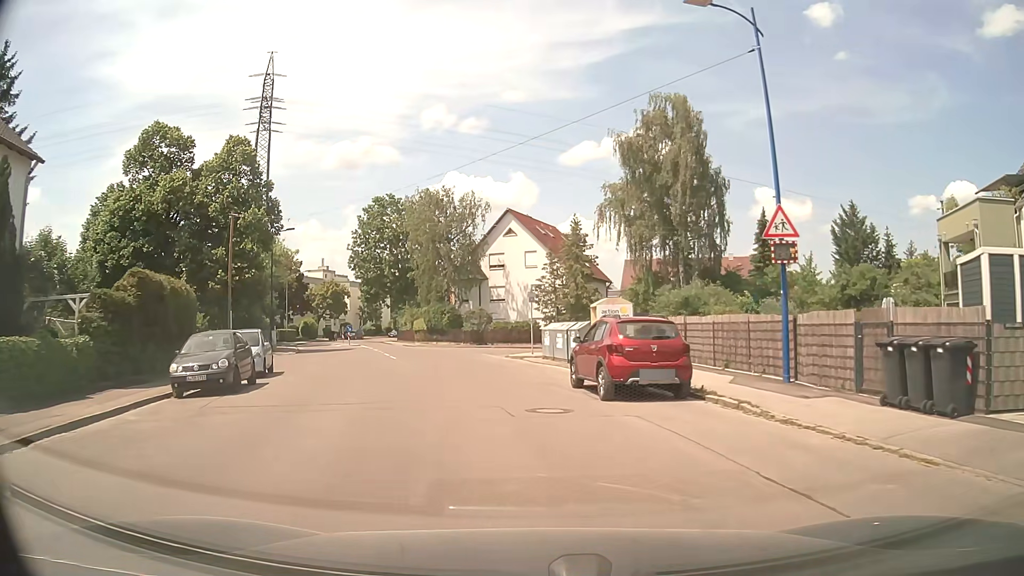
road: residential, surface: asphalt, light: Day
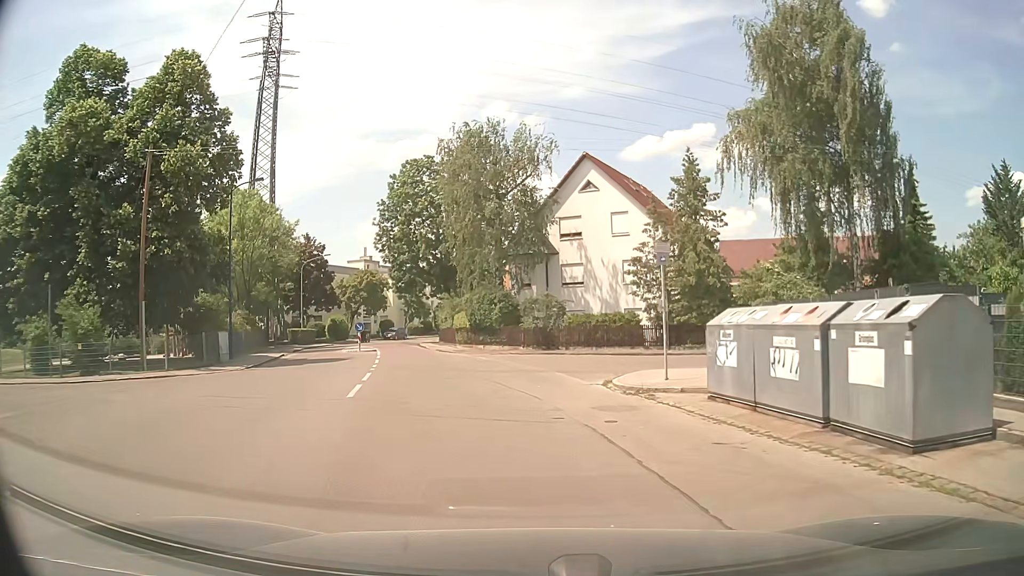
(-1.6, +17.7) m; -6°
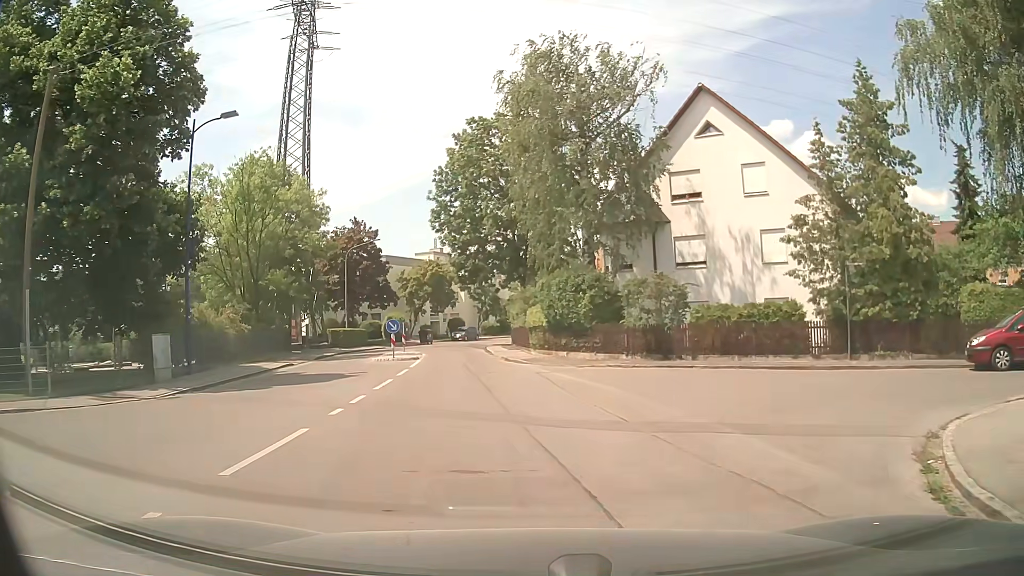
(-0.7, +11.5) m; -8°
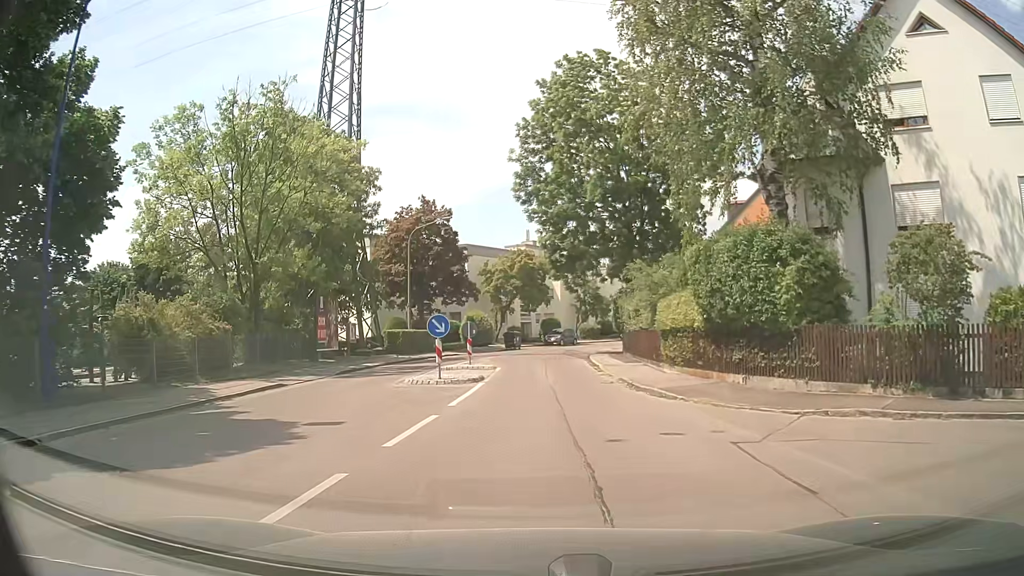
(-0.9, +11.8) m; -7°
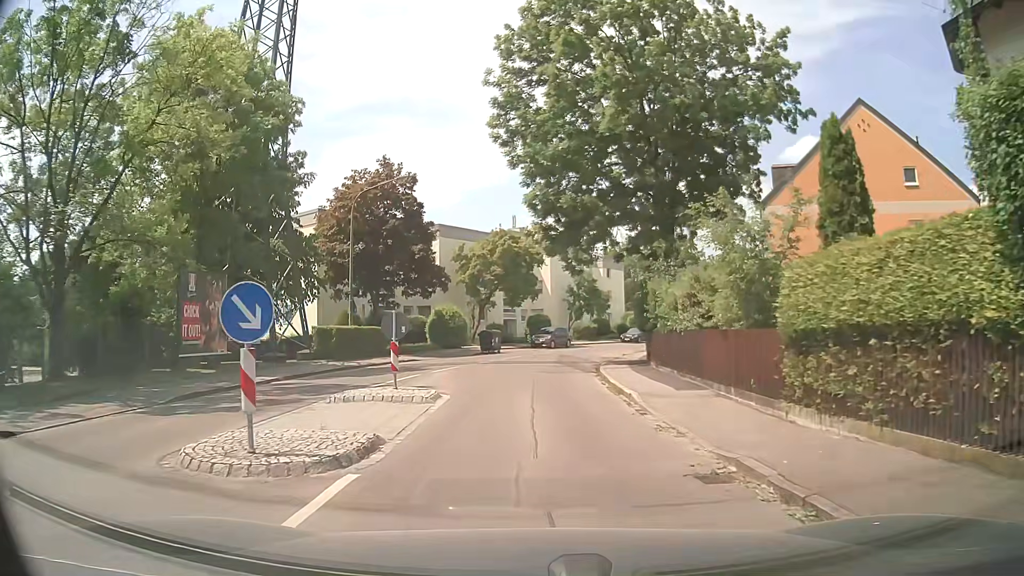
(0.0, +11.6) m; +1°
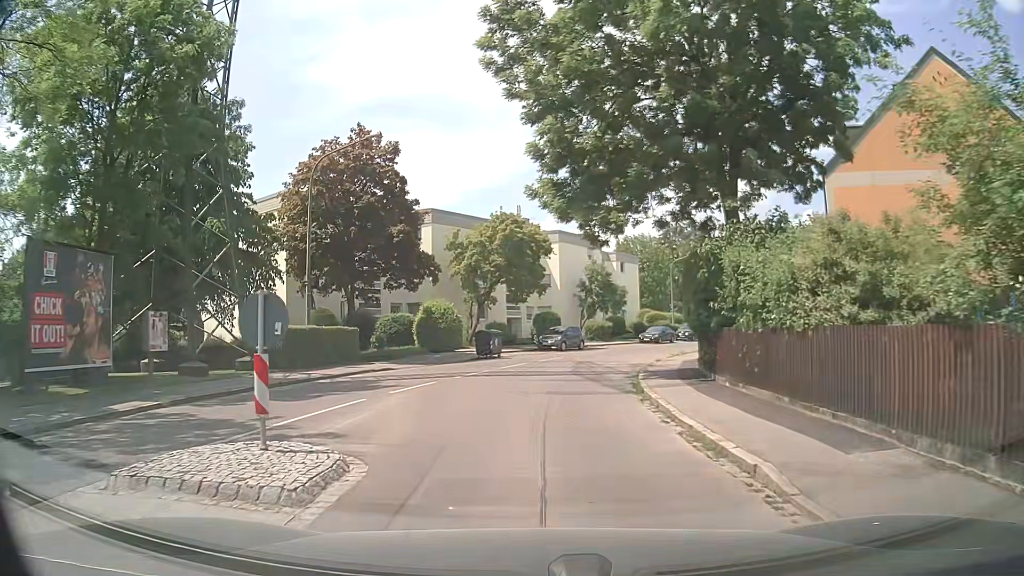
(0.0, +7.5) m; -1°
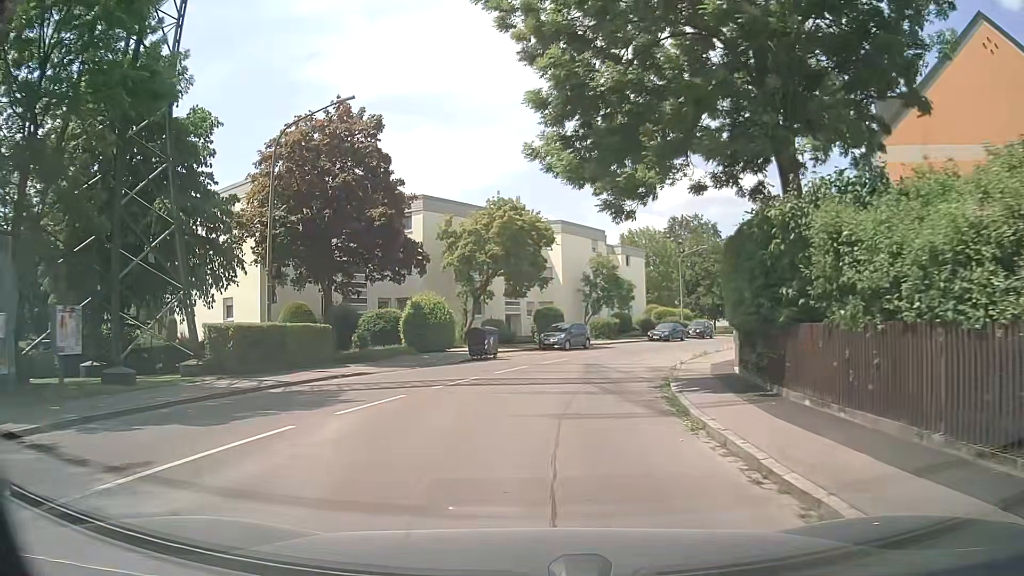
(0.0, +4.1) m; +1°
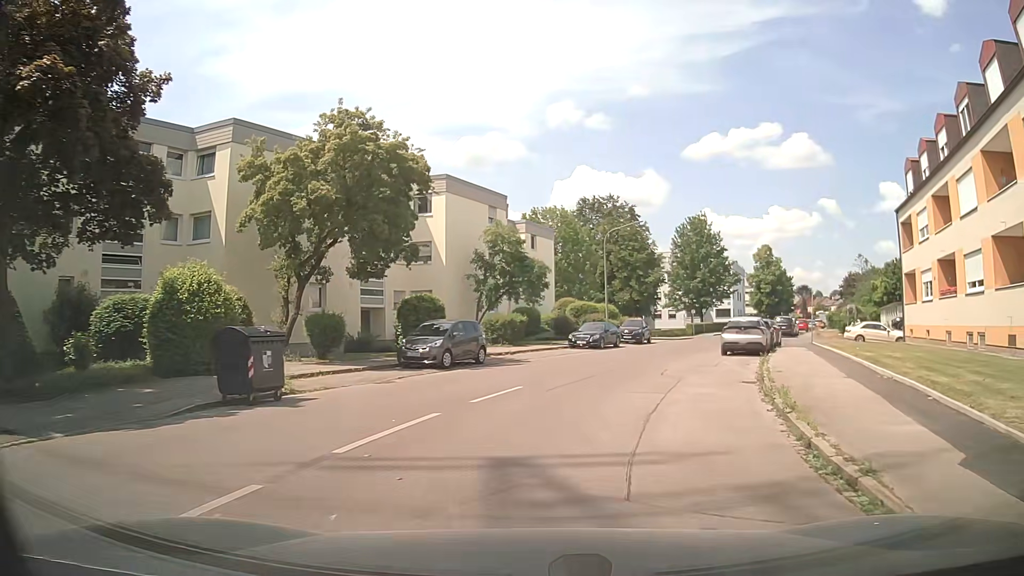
(+0.7, +16.5) m; +10°
(+1, +10) (+2, +20) (+5, +29) (+8, +39) (+12, +48) (+17, +57) (+21, +66) (+25, +75) (+30, +84) (+34, +93) m
